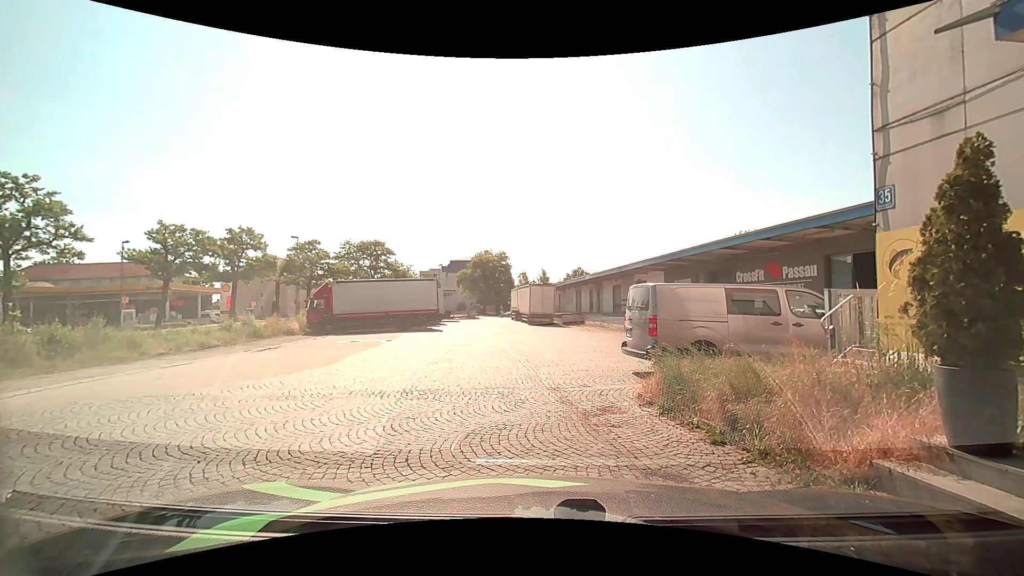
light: Day
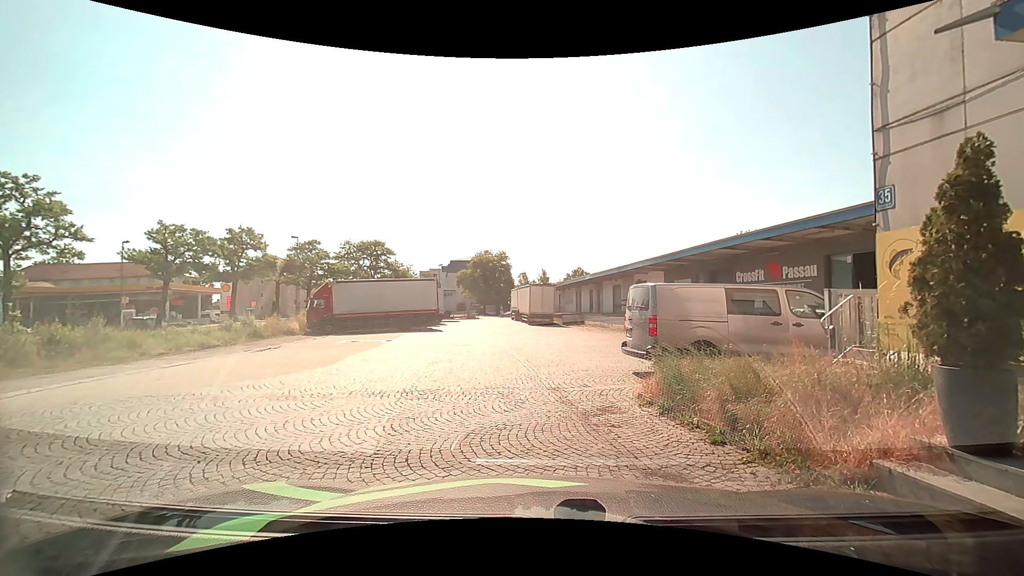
(0.0, 0.0) m; 0°
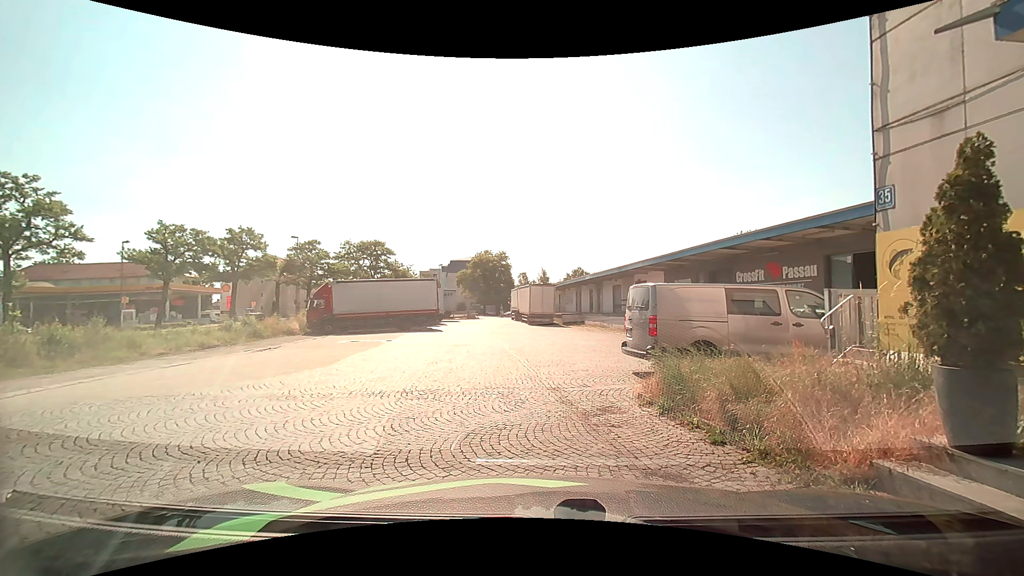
(0.0, 0.0) m; 0°
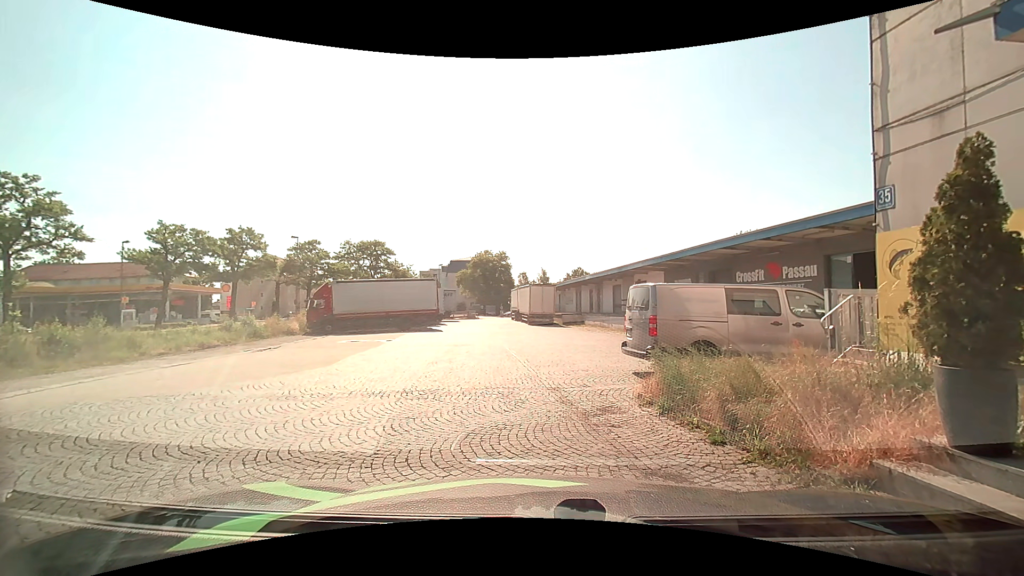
(0.0, 0.0) m; 0°
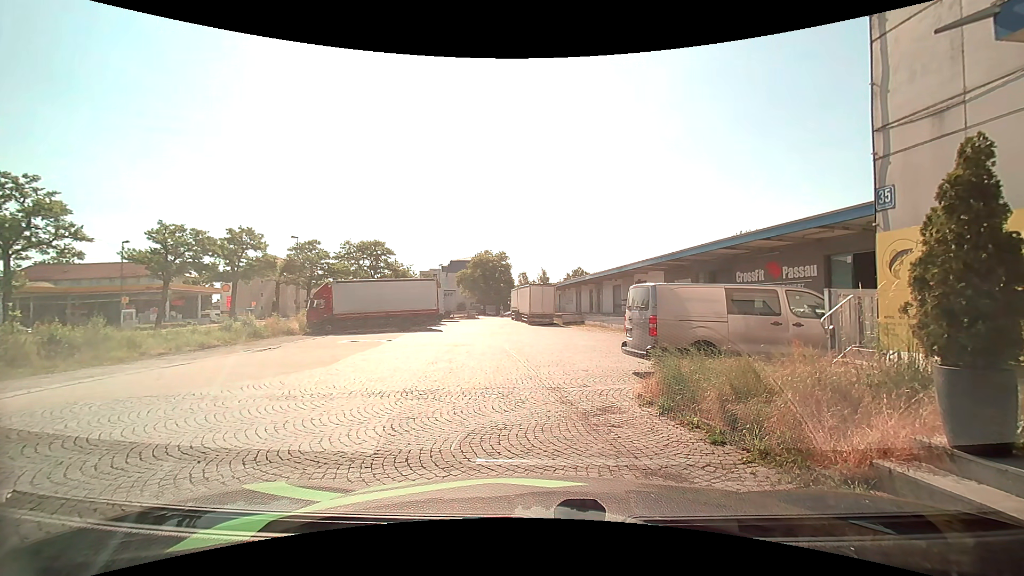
(0.0, 0.0) m; 0°
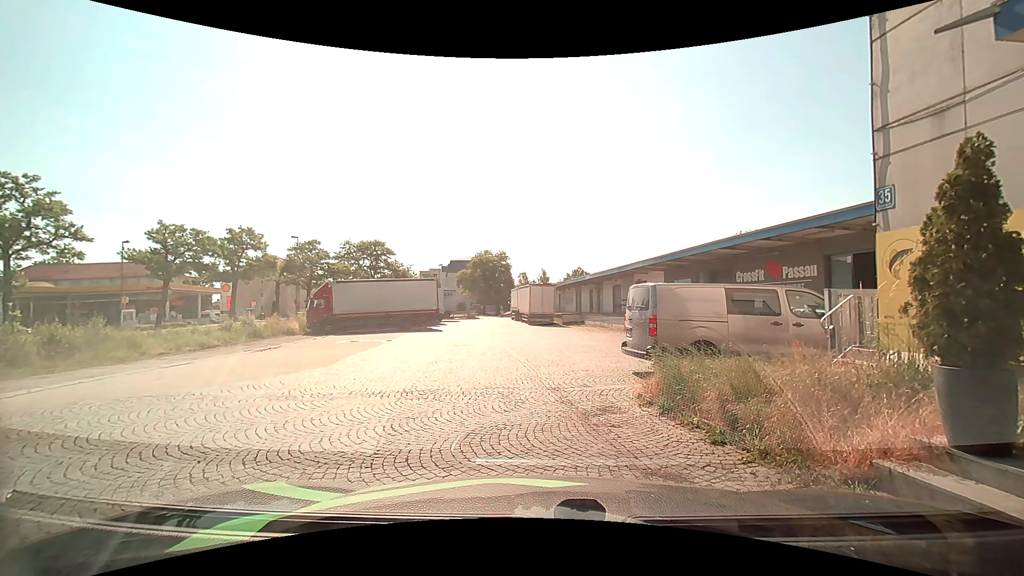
(0.0, 0.0) m; 0°
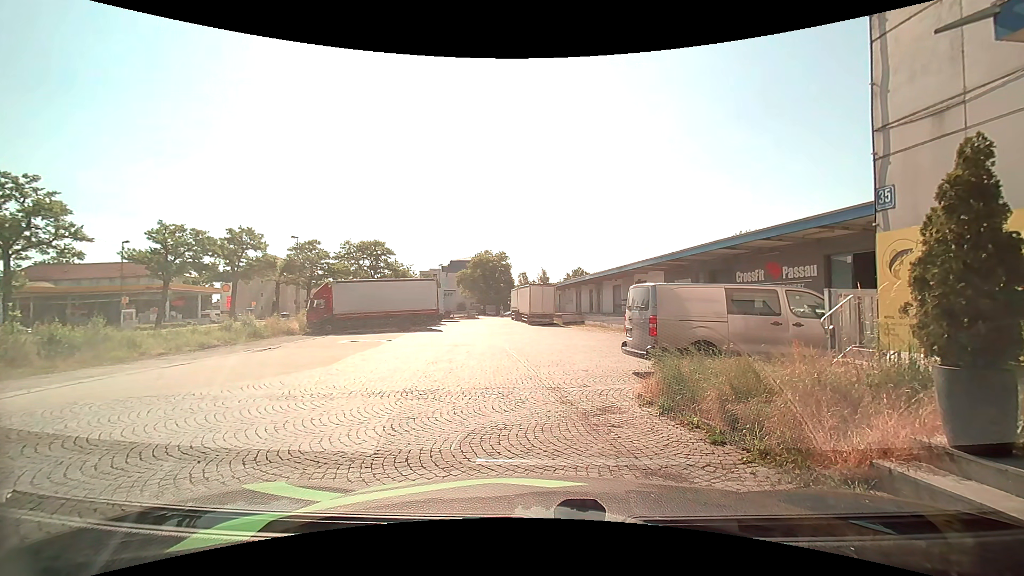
(0.0, 0.0) m; 0°
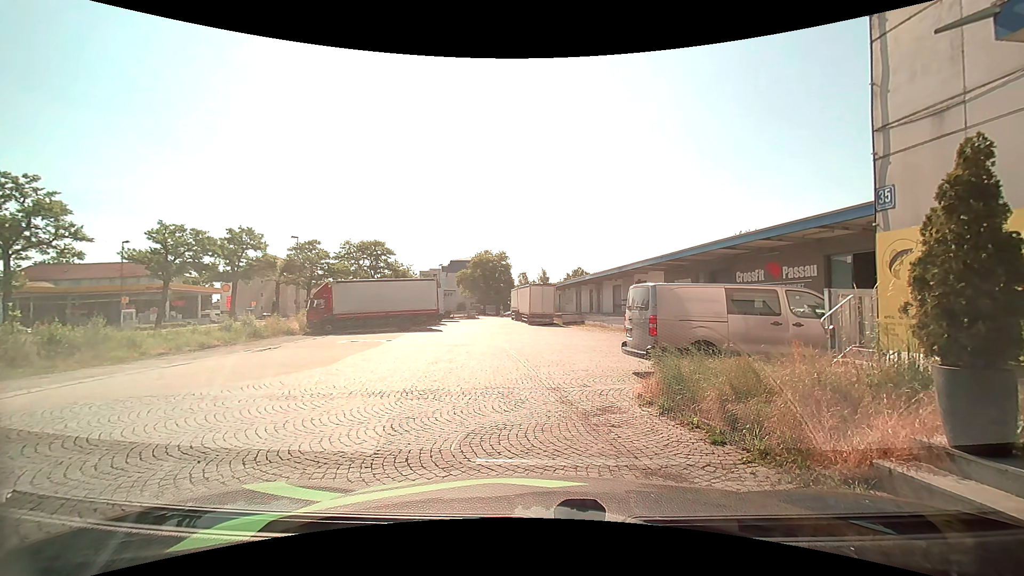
(0.0, 0.0) m; 0°
